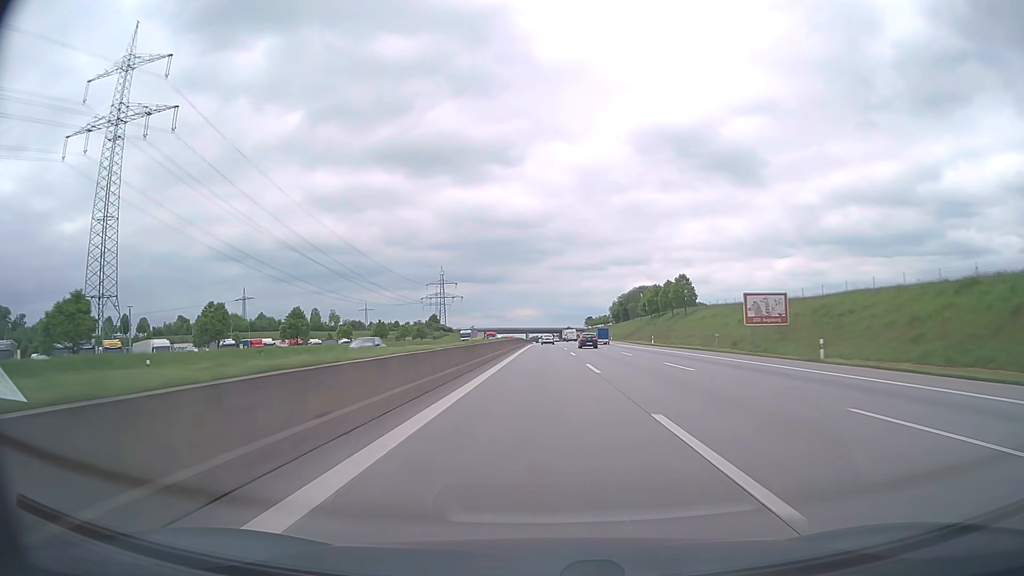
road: motorway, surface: asphalt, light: Day
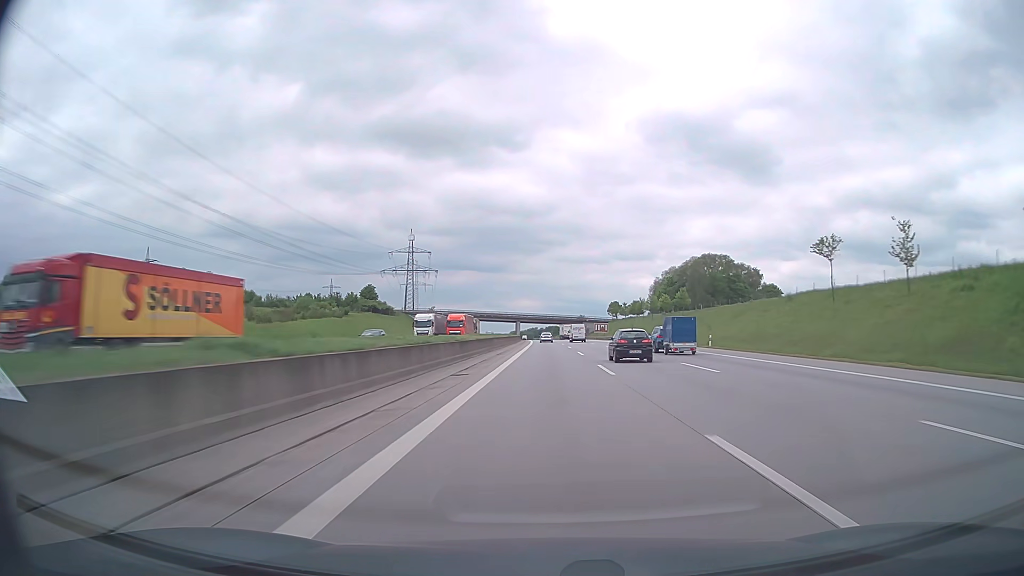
(-0.2, +126.2) m; 0°
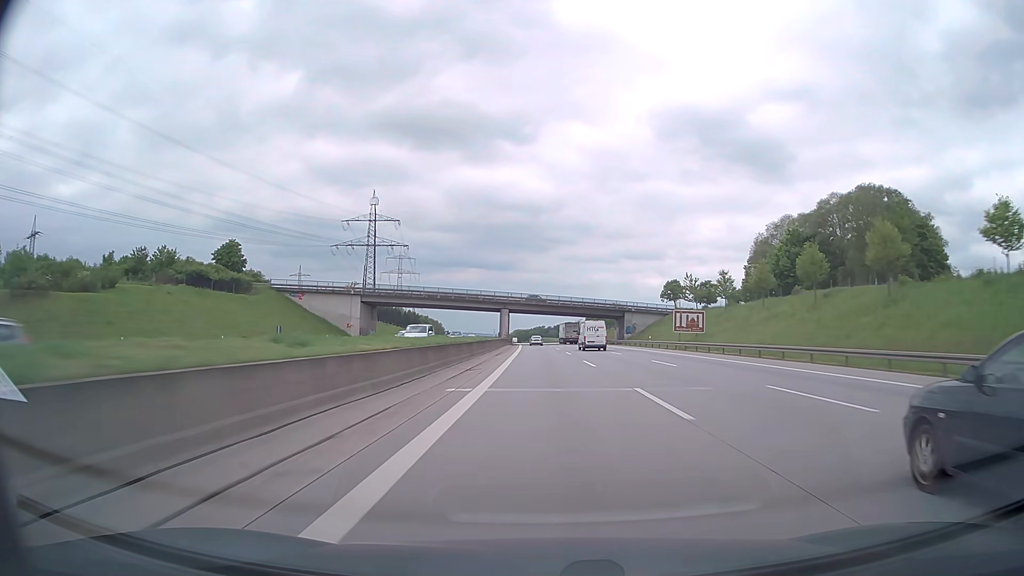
(-0.2, +100.4) m; -1°
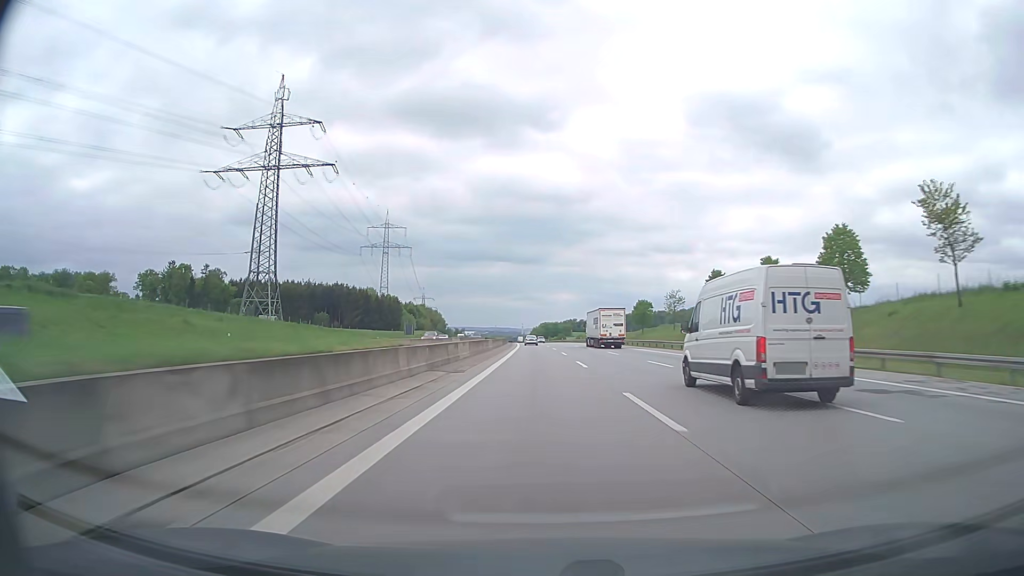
(-2.6, +127.5) m; -2°
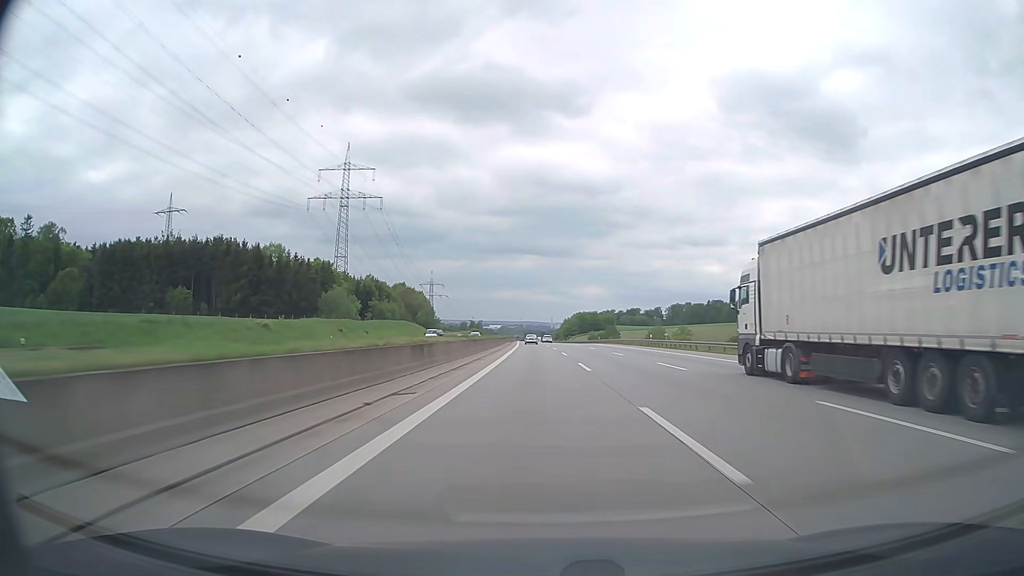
(-3.3, +128.8) m; -3°
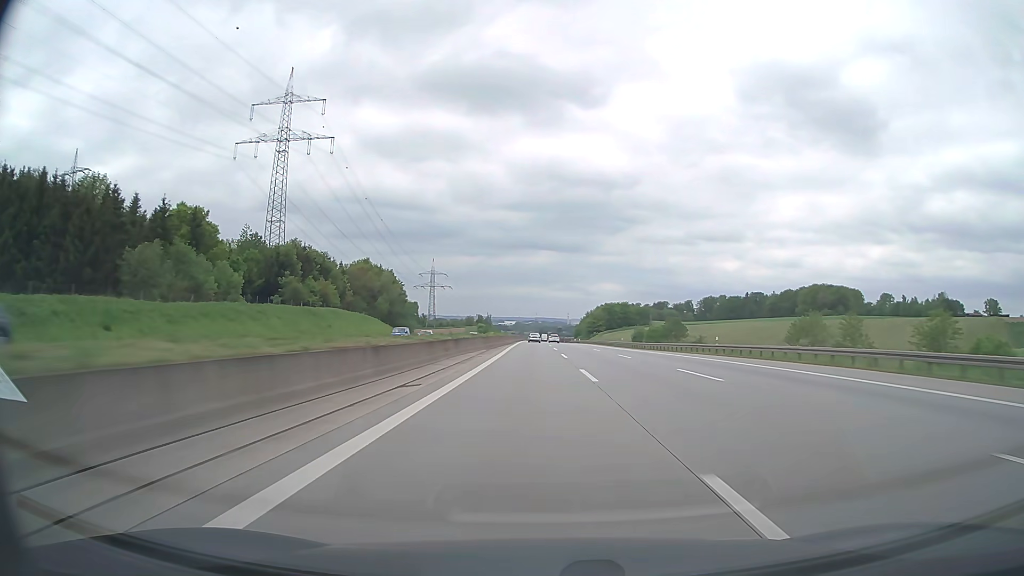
(-0.9, +77.8) m; -1°
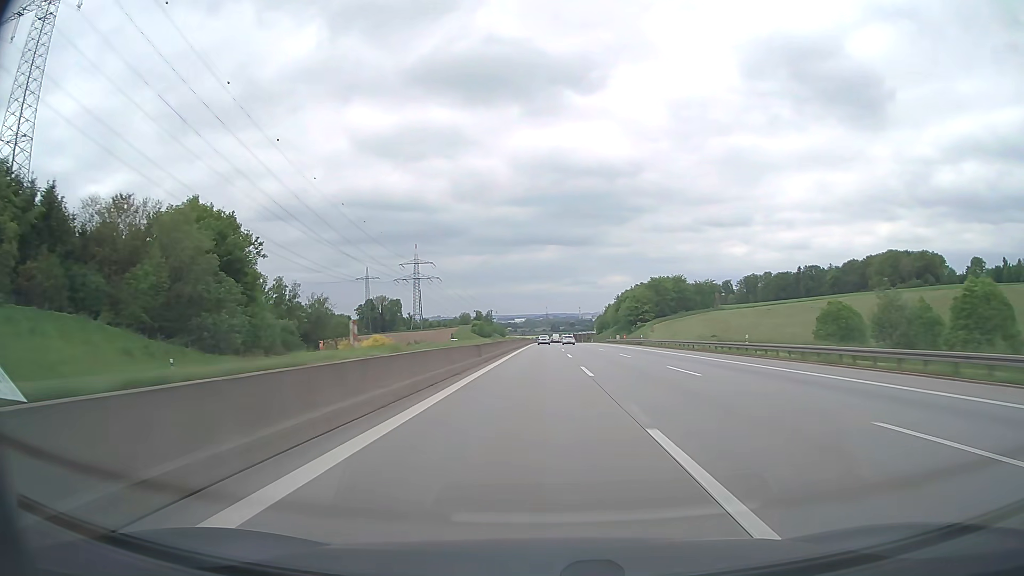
(-1.1, +104.9) m; -1°
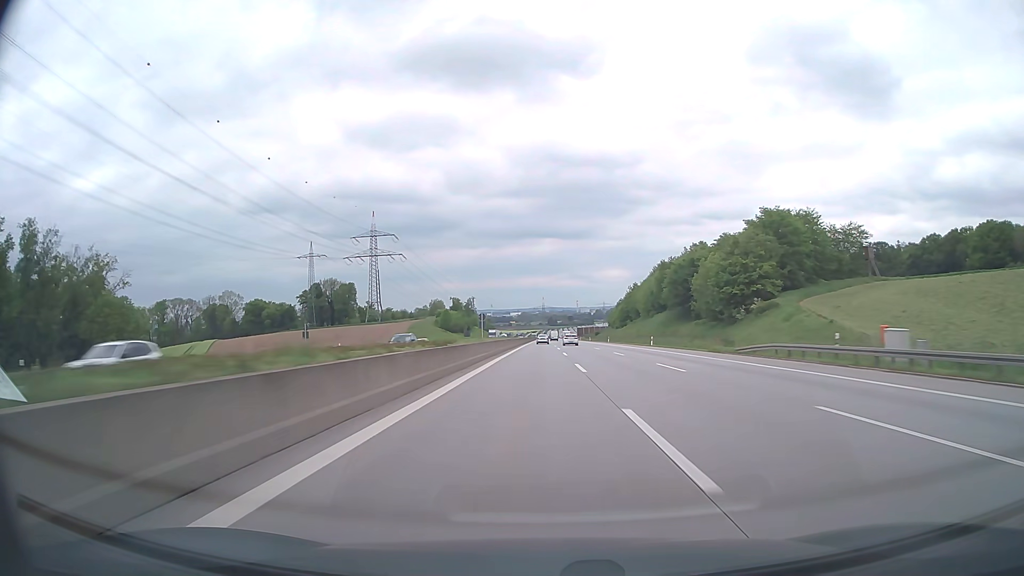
(+0.2, +106.1) m; 0°
(0, +10) (0, +20) (0, +30) (0, +40) (0, +50) (0, +60) (0, +70) (0, +80) (0, +90) (0, +100) m
